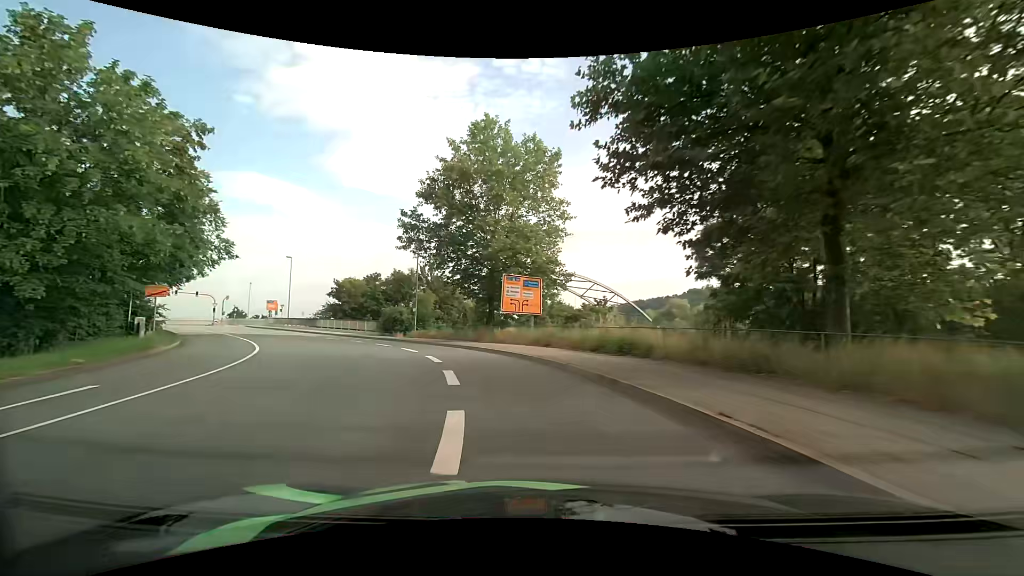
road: primary_link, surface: asphalt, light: Day
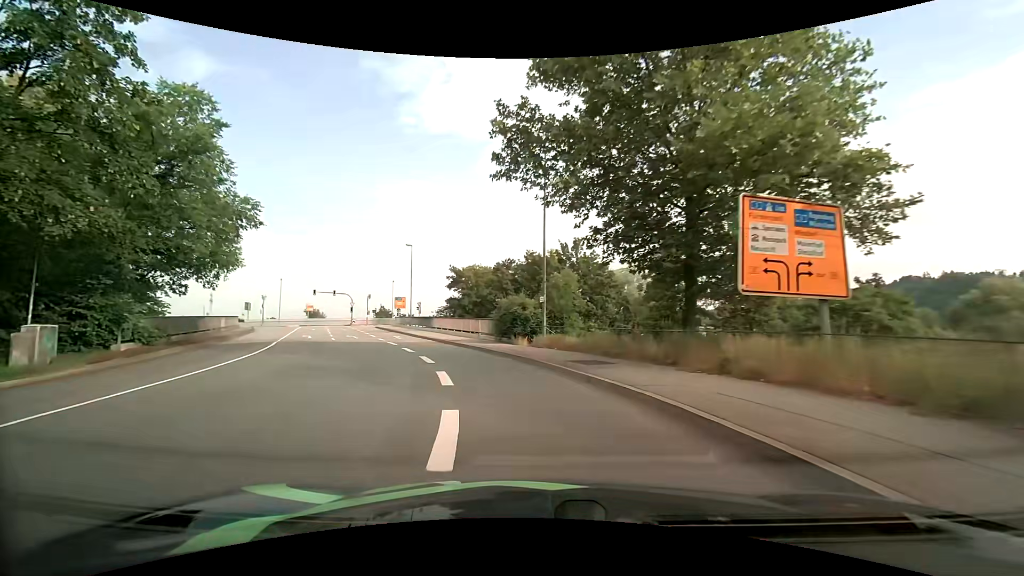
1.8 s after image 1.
(-2.6, +17.8) m; -17°
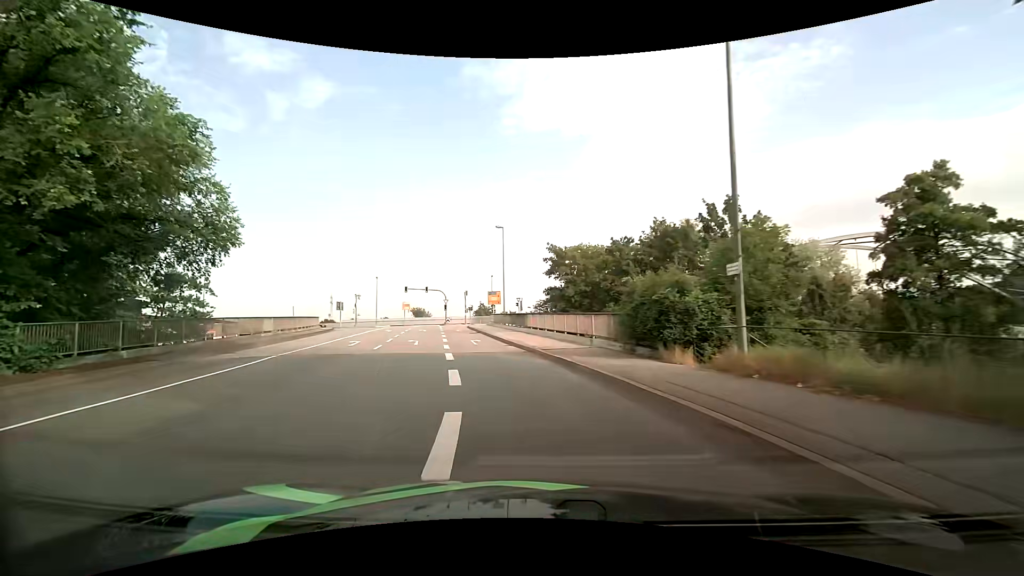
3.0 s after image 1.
(-1.4, +12.2) m; -13°
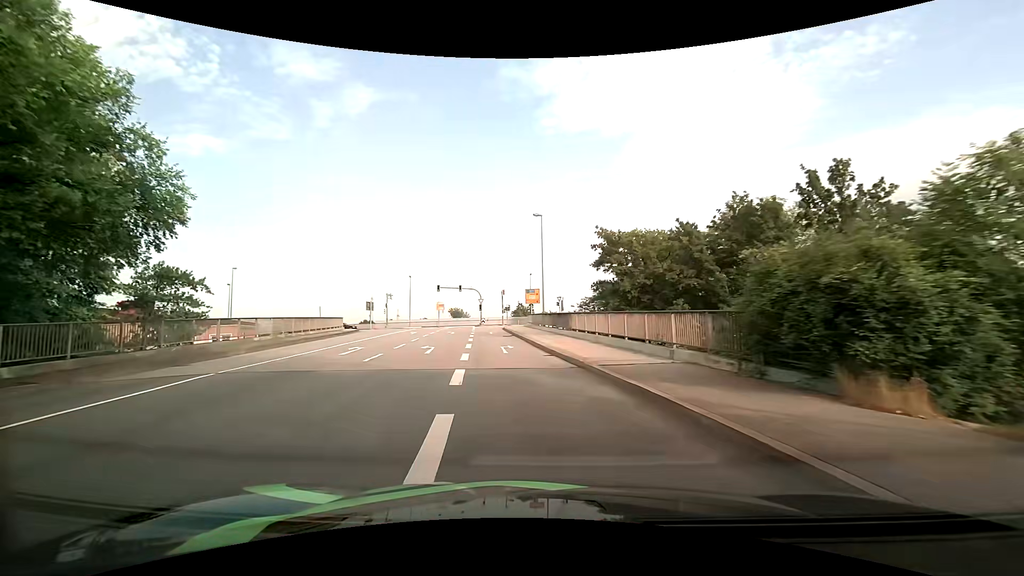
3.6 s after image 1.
(-0.2, +6.2) m; -4°
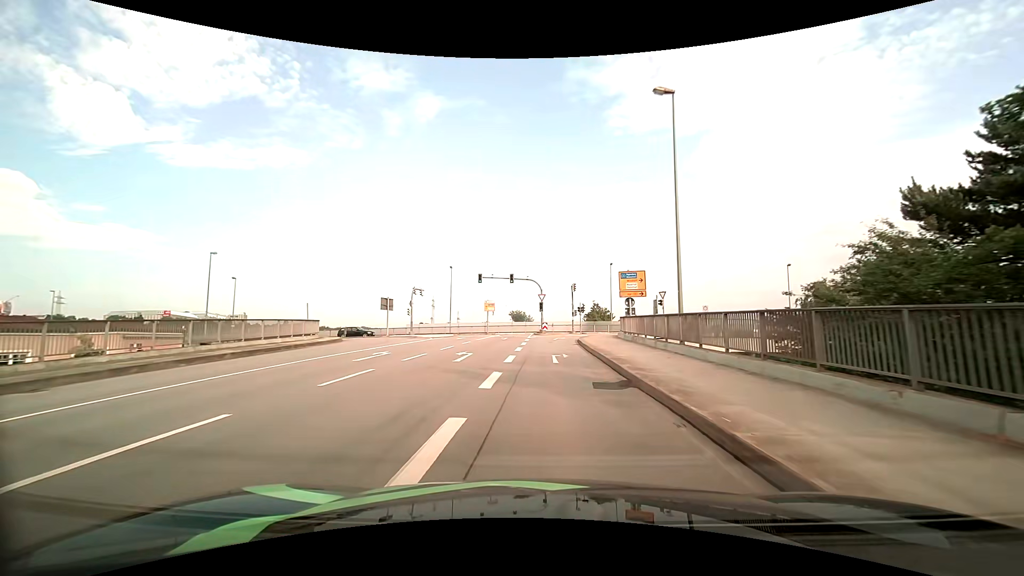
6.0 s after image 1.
(-2.3, +24.4) m; -8°
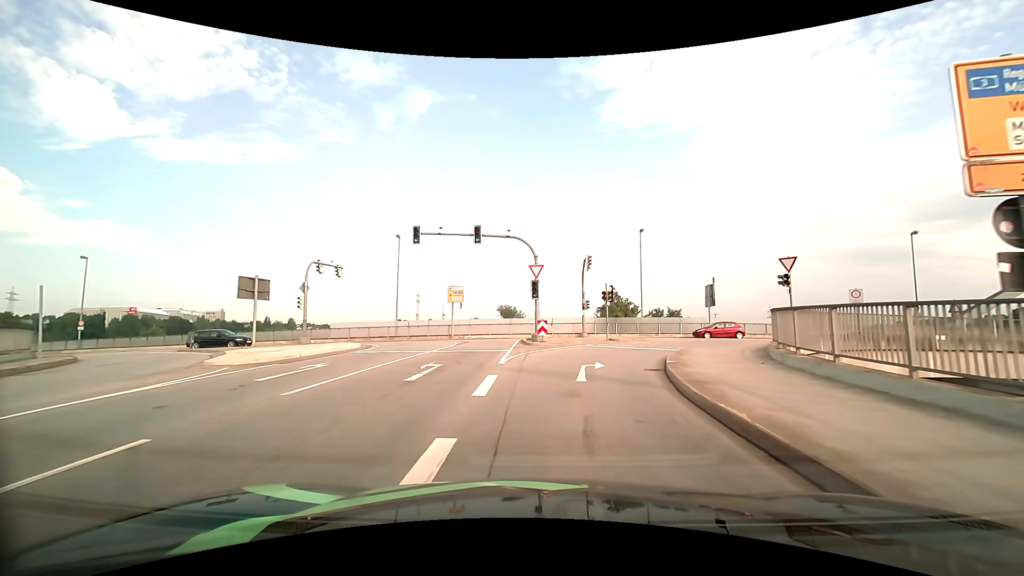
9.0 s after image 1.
(-0.1, +25.0) m; 0°
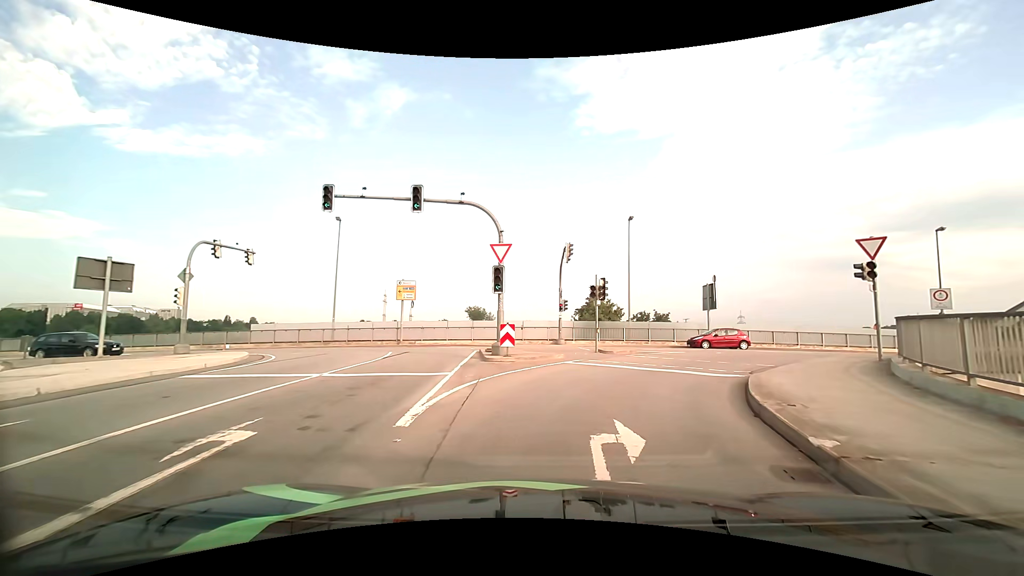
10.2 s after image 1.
(+0.2, +8.1) m; +5°
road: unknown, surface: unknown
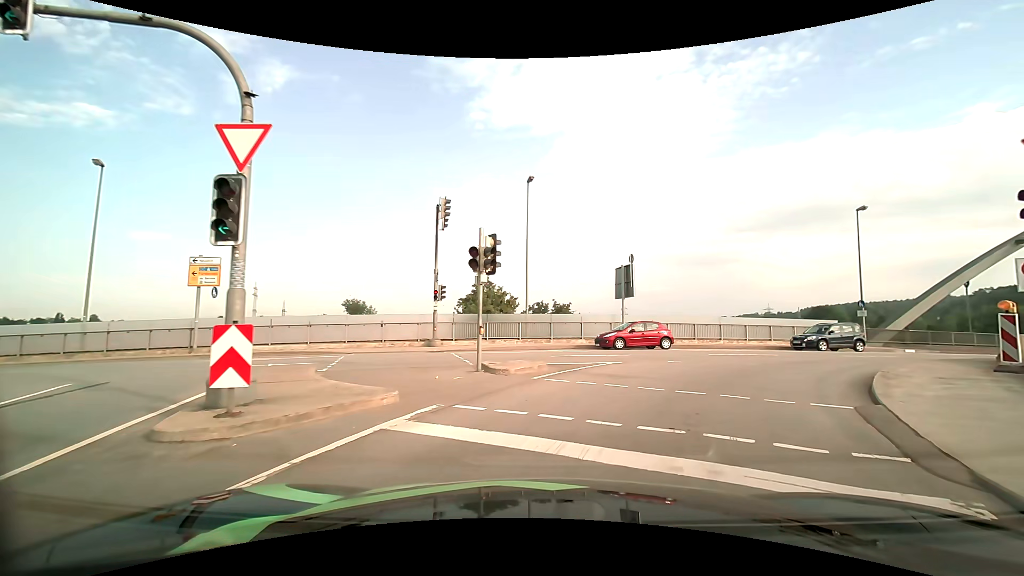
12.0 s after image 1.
(+0.8, +10.2) m; +11°
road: primary_link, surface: asphalt
(+2, +10) (+8, +18) (+16, +23) (+26, +27) (+35, +30) (+44, +33) (+54, +37) (+63, +40) (+73, +44) (+82, +47) m
